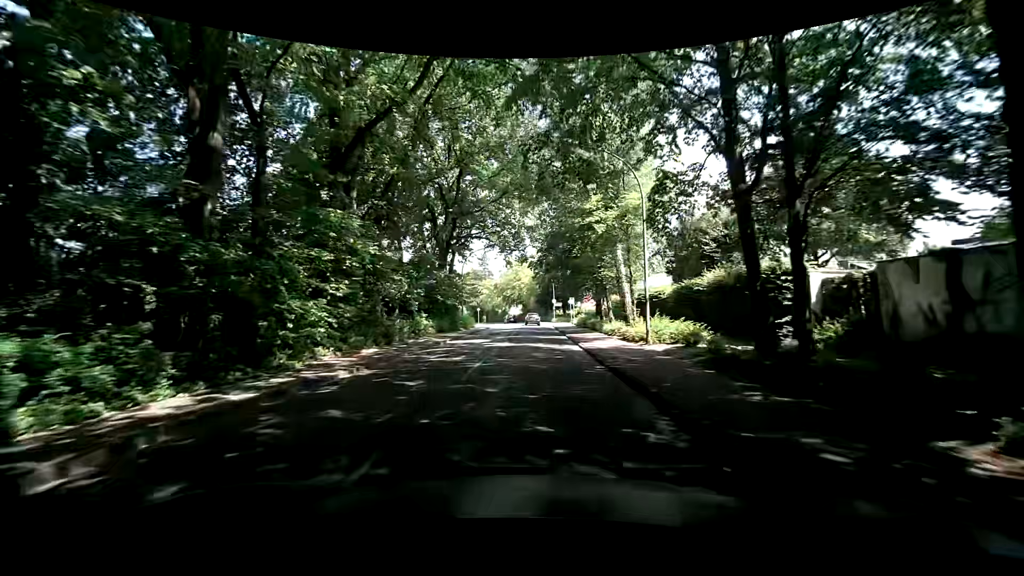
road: tertiary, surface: asphalt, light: Day
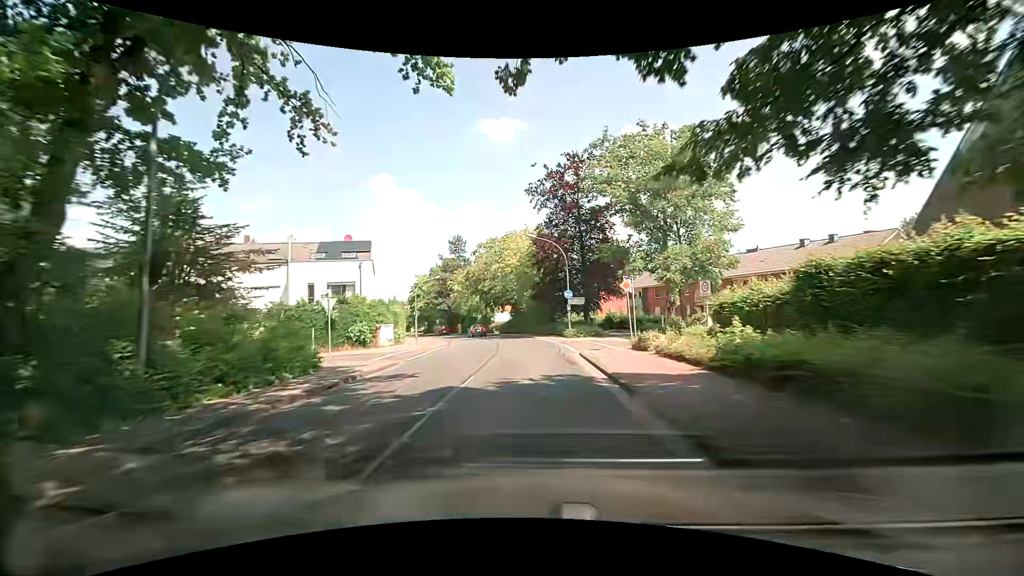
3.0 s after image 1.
(-0.3, +38.1) m; +1°
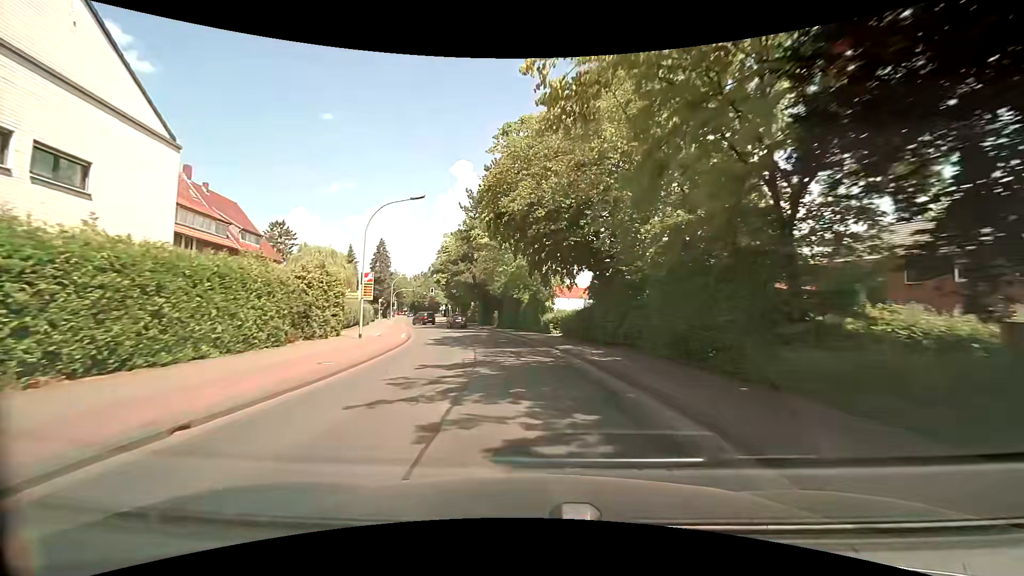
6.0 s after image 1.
(-2.5, +38.0) m; -10°
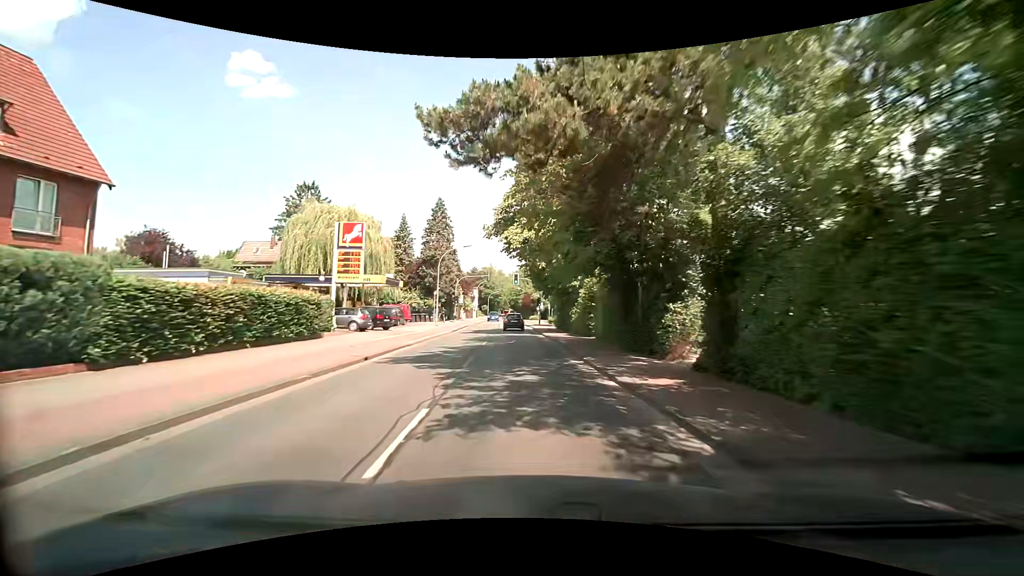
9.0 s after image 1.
(-3.9, +37.9) m; -12°
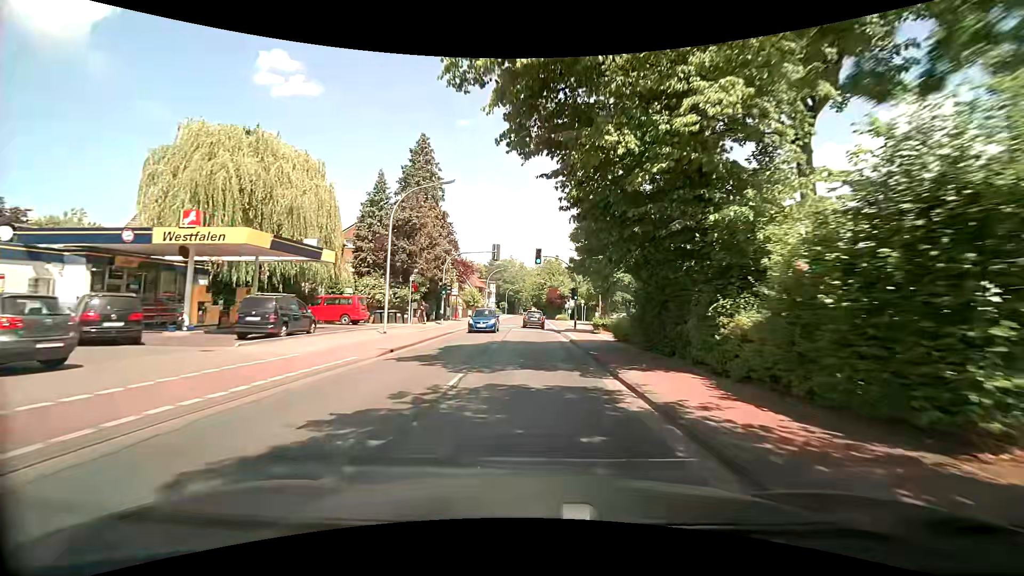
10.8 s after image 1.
(-0.6, +22.5) m; -3°
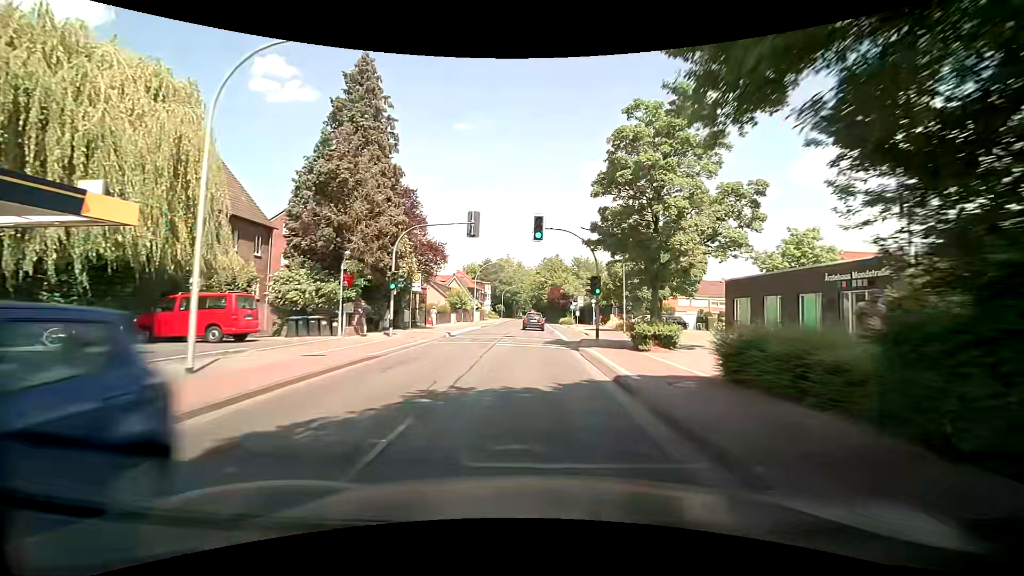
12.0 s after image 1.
(+0.1, +13.7) m; 0°
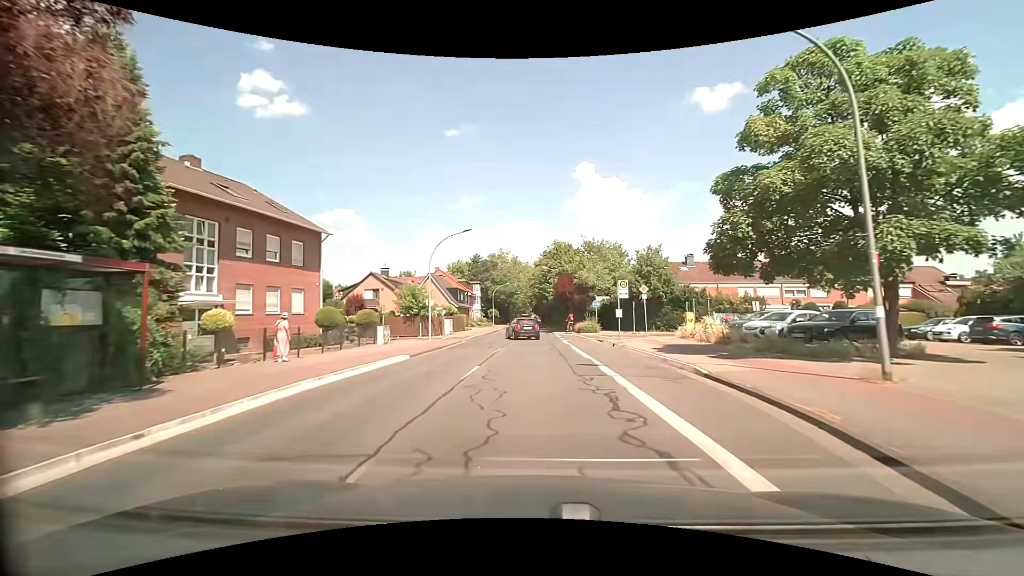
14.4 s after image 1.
(+0.1, +26.5) m; +1°
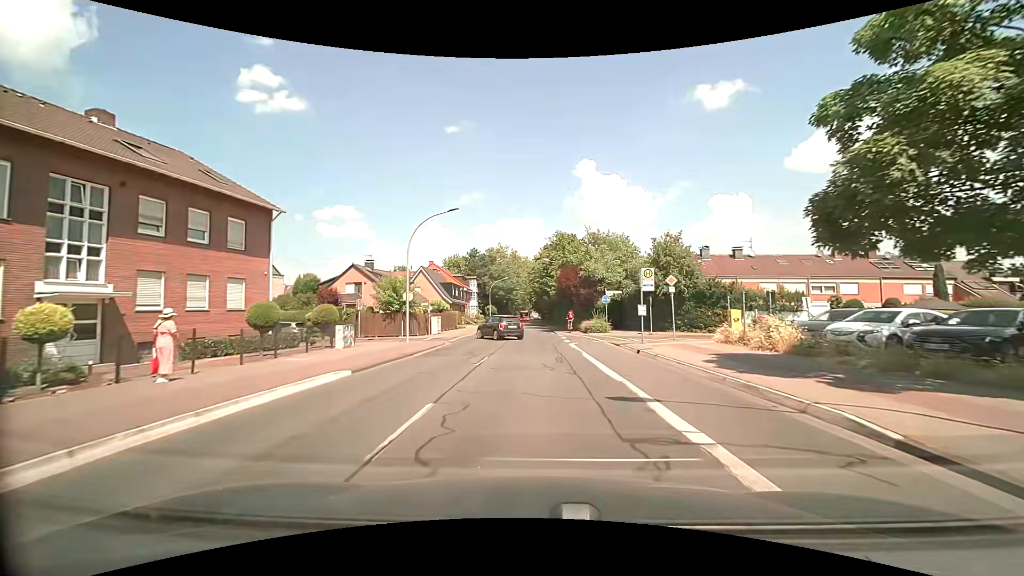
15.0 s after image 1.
(-0.1, +6.1) m; 0°
(0, +10) (0, +20) (0, +30) (0, +40) (0, +50) (0, +60) (0, +70) (0, +80) (0, +90) (0, +100) m
